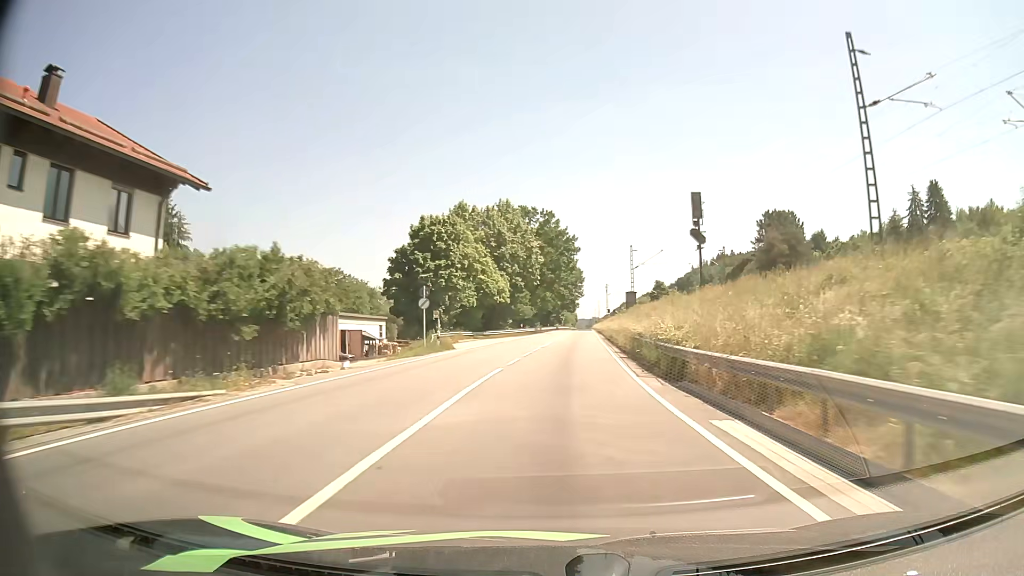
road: primary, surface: asphalt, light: Day
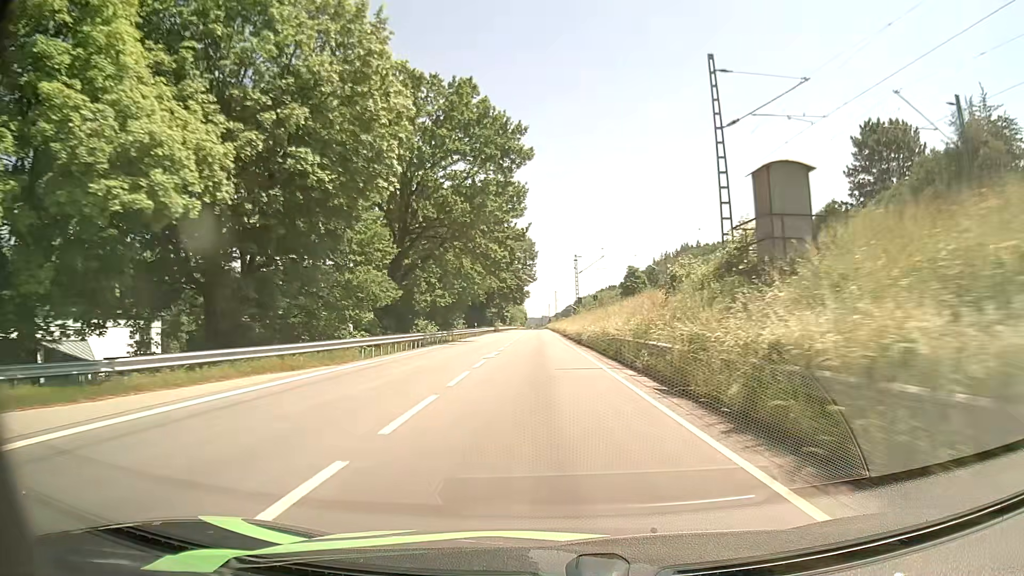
(+2.6, +56.3) m; +5°
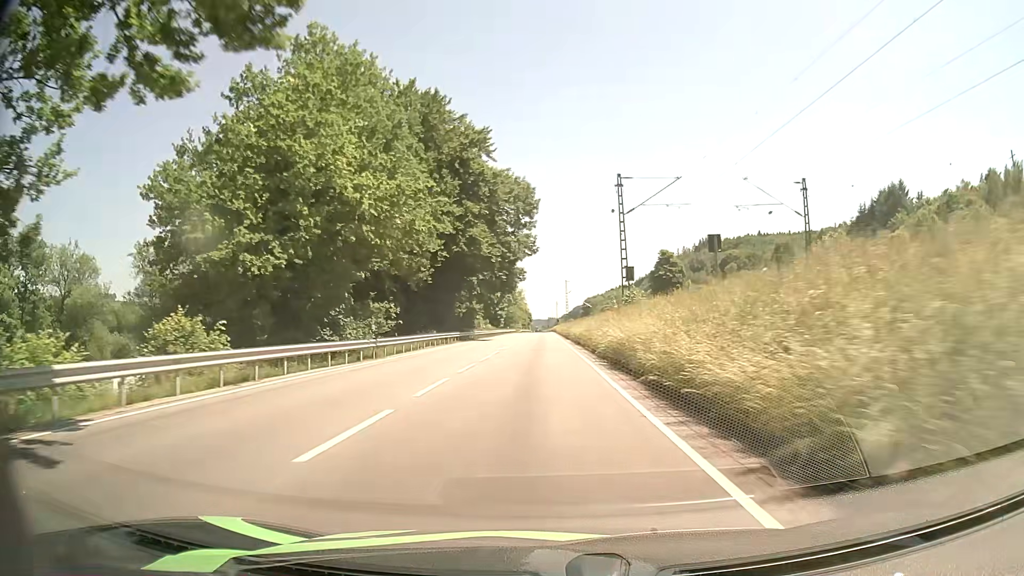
(-0.3, +45.6) m; 0°
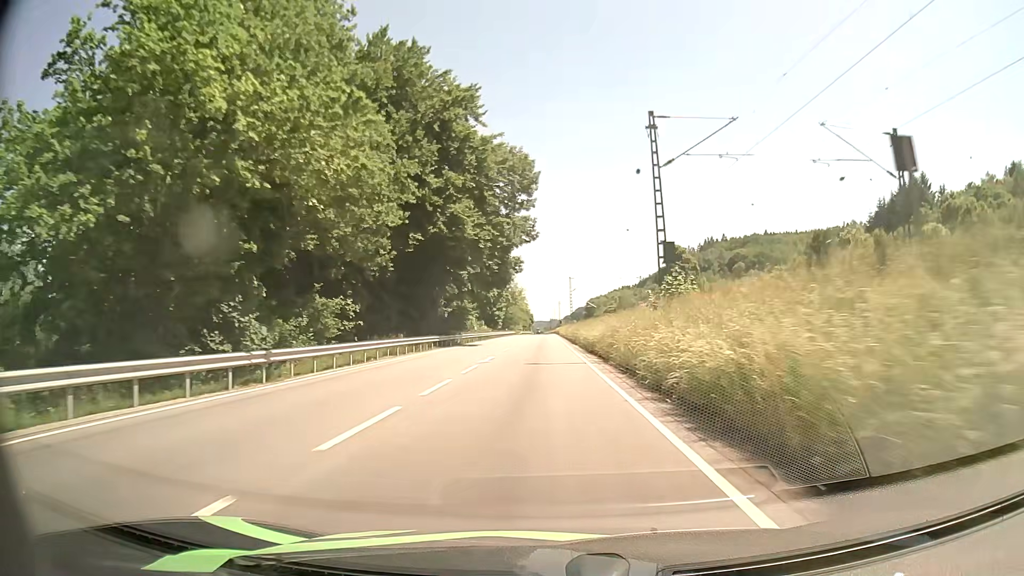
(-0.1, +11.7) m; -1°
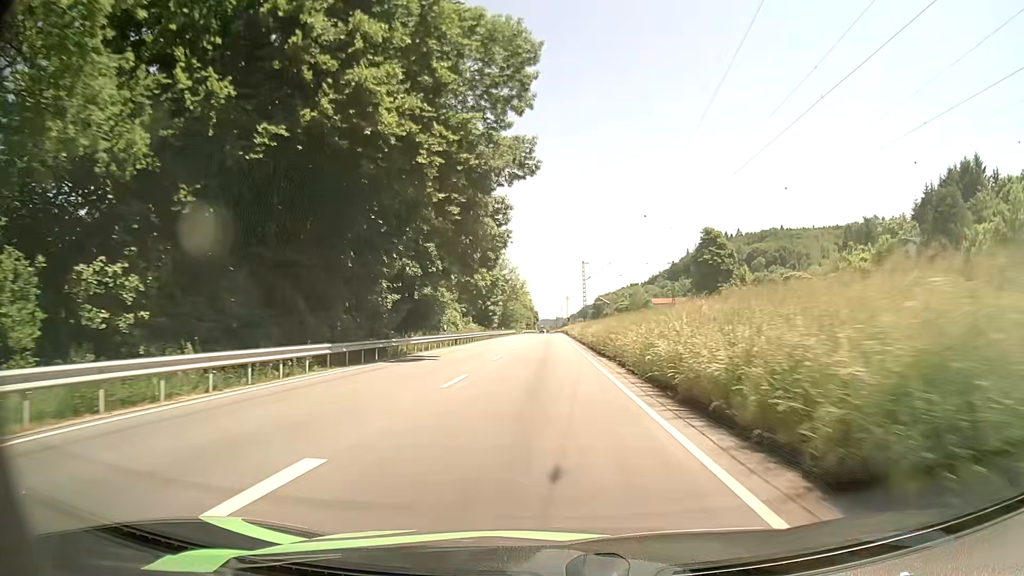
(-0.1, +23.5) m; 0°
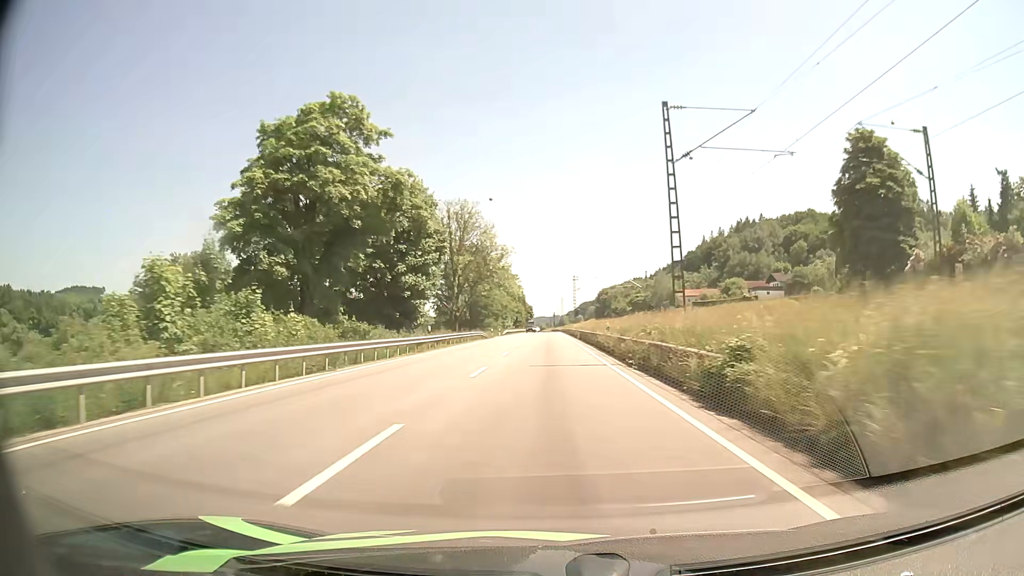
(-0.3, +59.2) m; 0°
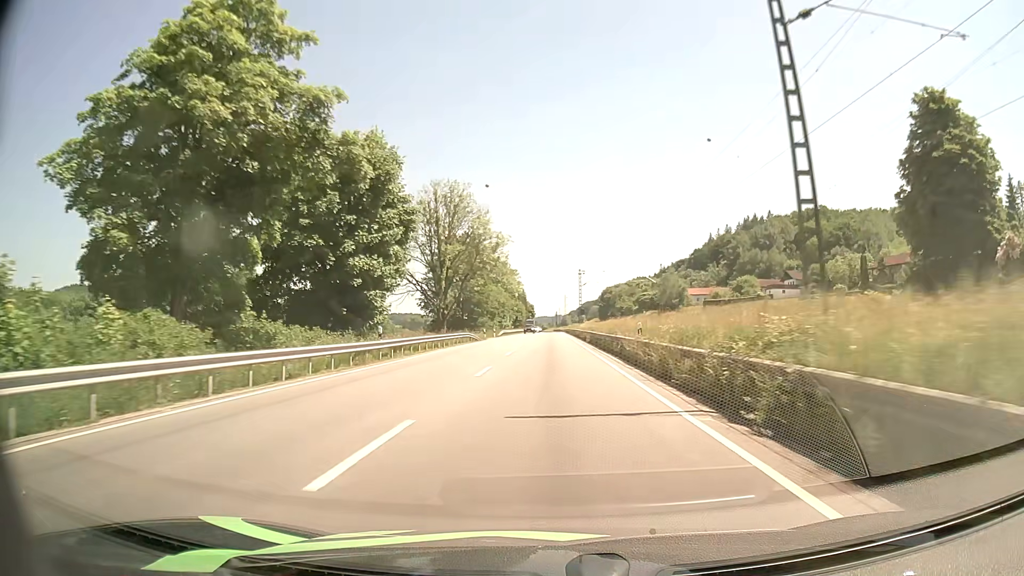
(0.0, +11.8) m; 0°
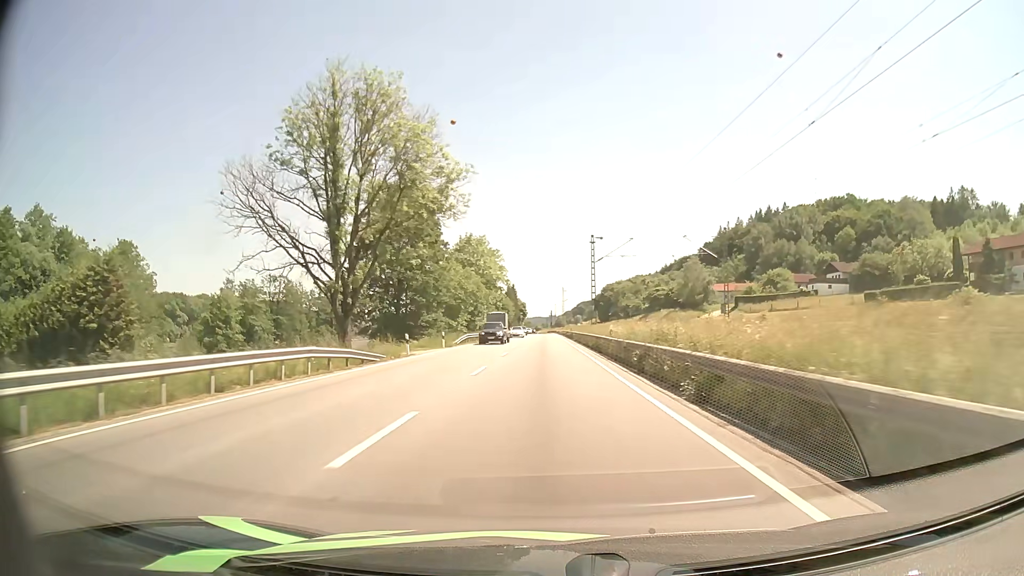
(+0.2, +35.9) m; 0°
(0, +10) (0, +20) (0, +30) (0, +40) (0, +50) (0, +60) (0, +70) (0, +80) (0, +90) (0, +100) m
